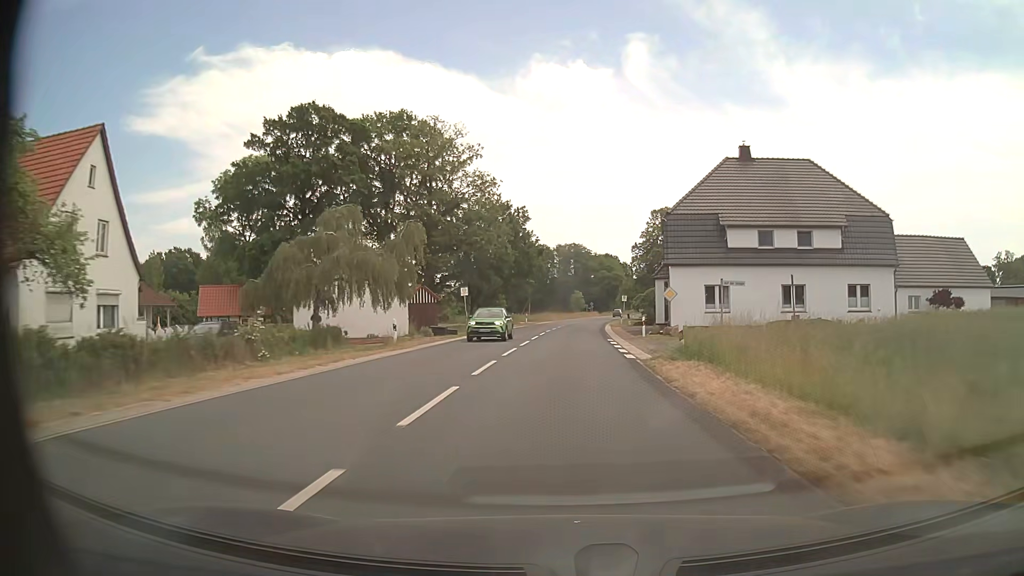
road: secondary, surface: asphalt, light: Day
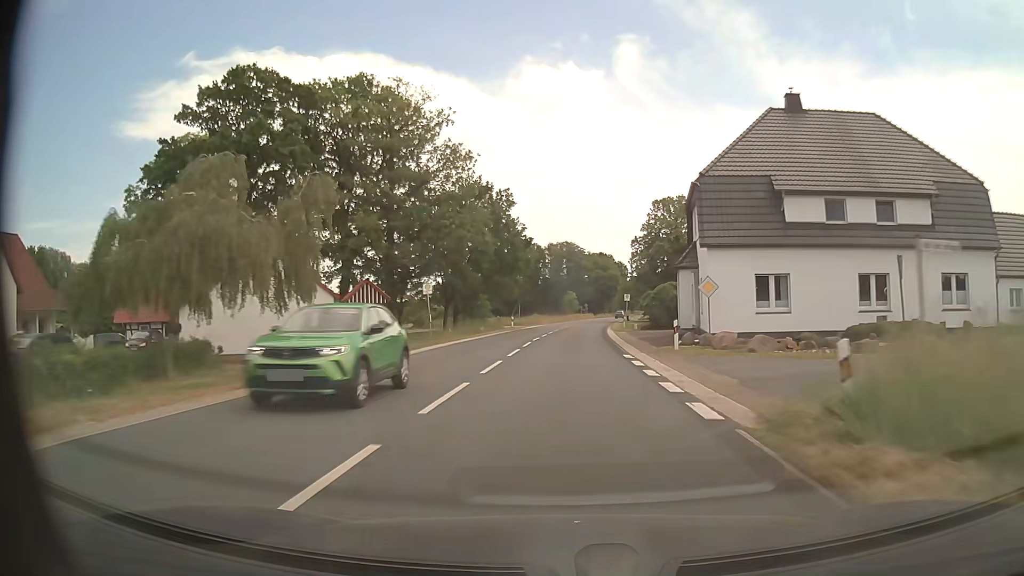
(+0.1, +11.3) m; +1°
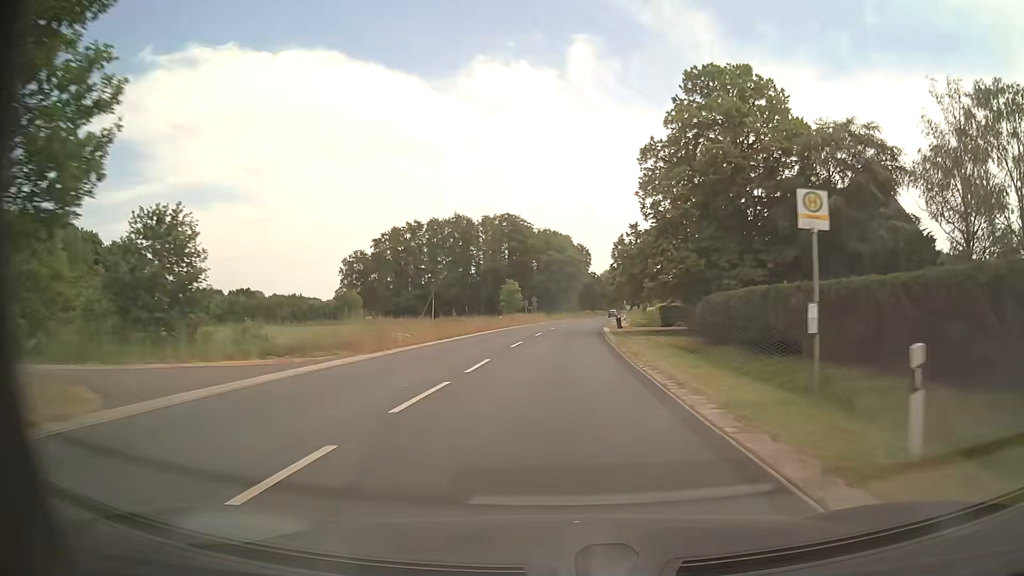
(+2.0, +56.7) m; +5°
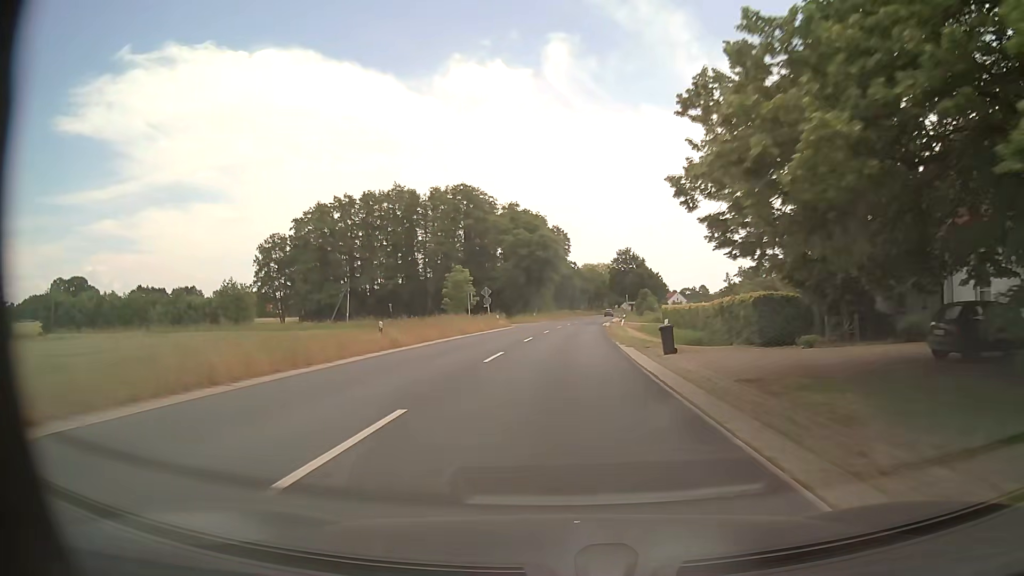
(+0.6, +33.6) m; +2°
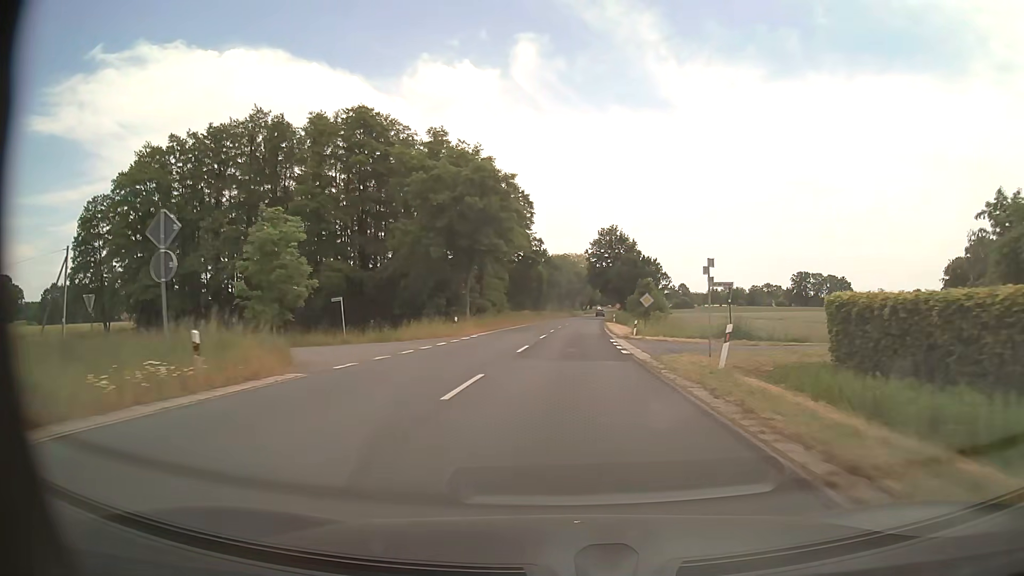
(+1.1, +44.5) m; +3°
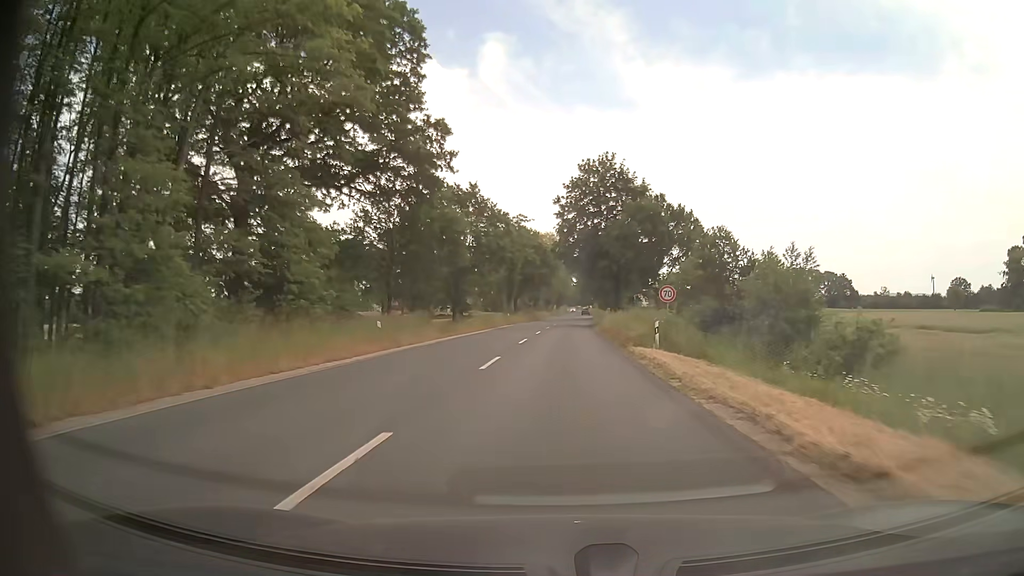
(+1.8, +55.5) m; +3°
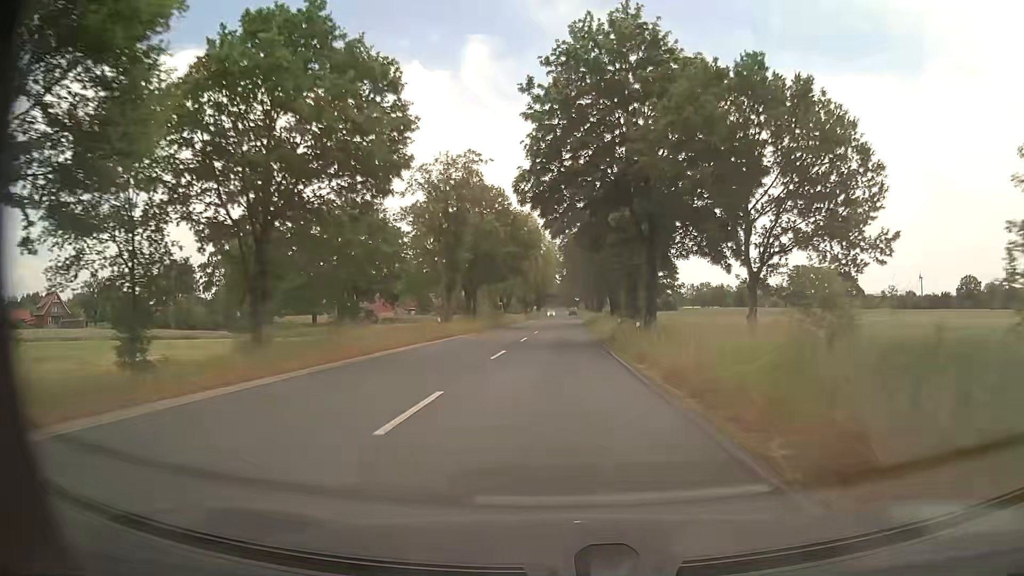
(+0.5, +33.3) m; +2°
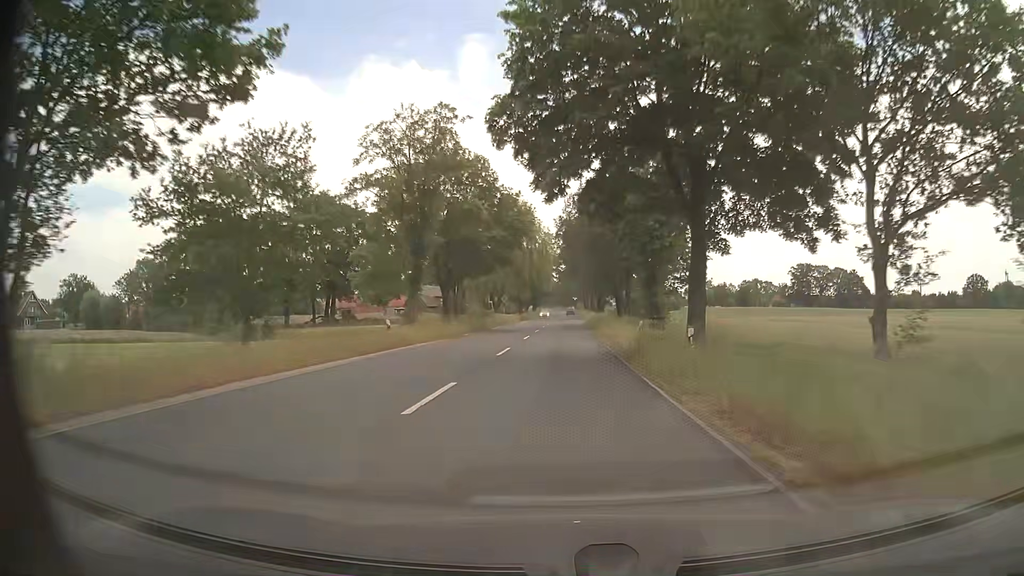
(0.0, +11.1) m; 0°
